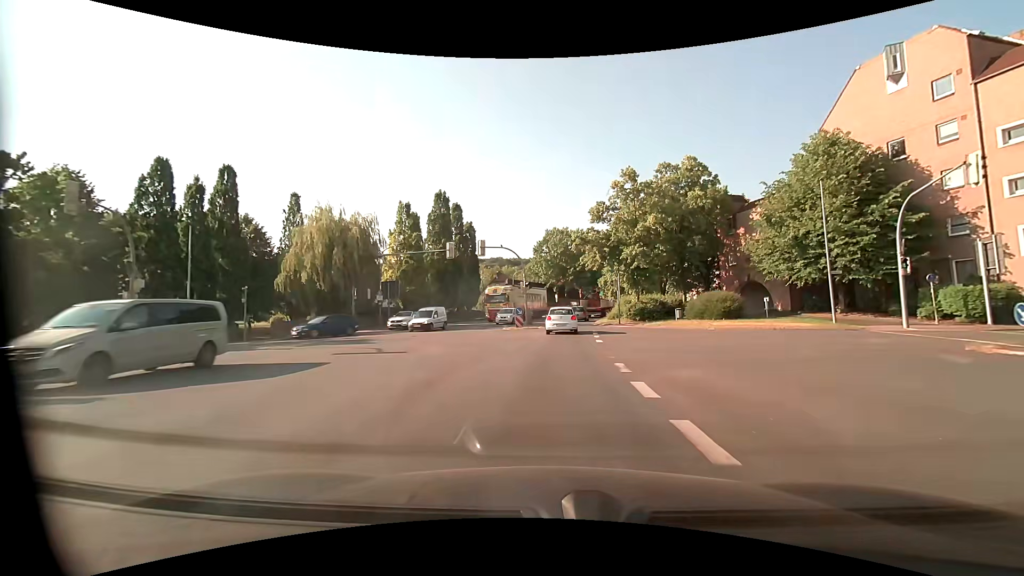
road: primary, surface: asphalt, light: Day
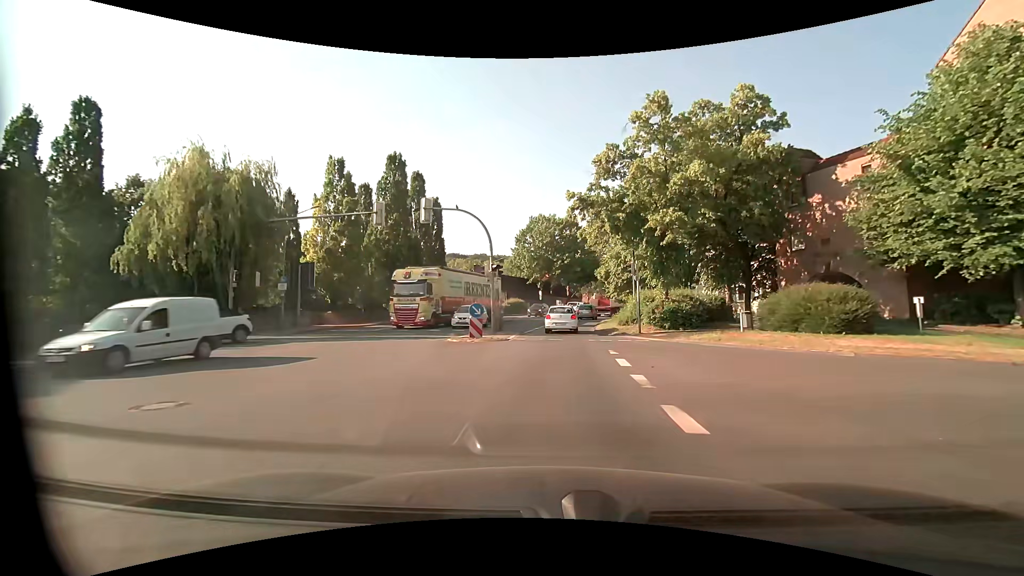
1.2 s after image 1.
(+0.3, +14.4) m; +2°
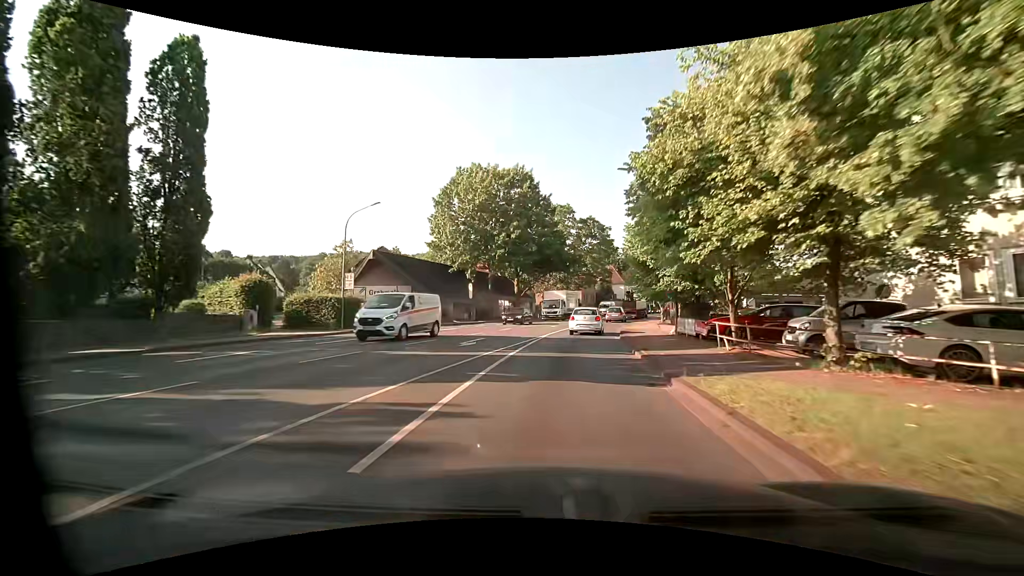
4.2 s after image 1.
(+1.5, +35.7) m; +6°
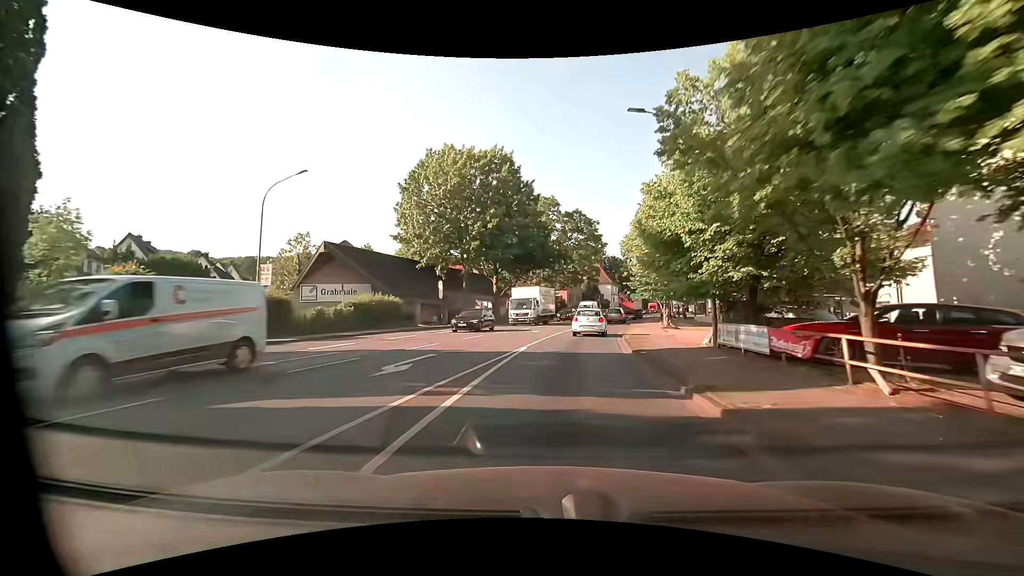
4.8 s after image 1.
(+0.1, +7.2) m; +3°
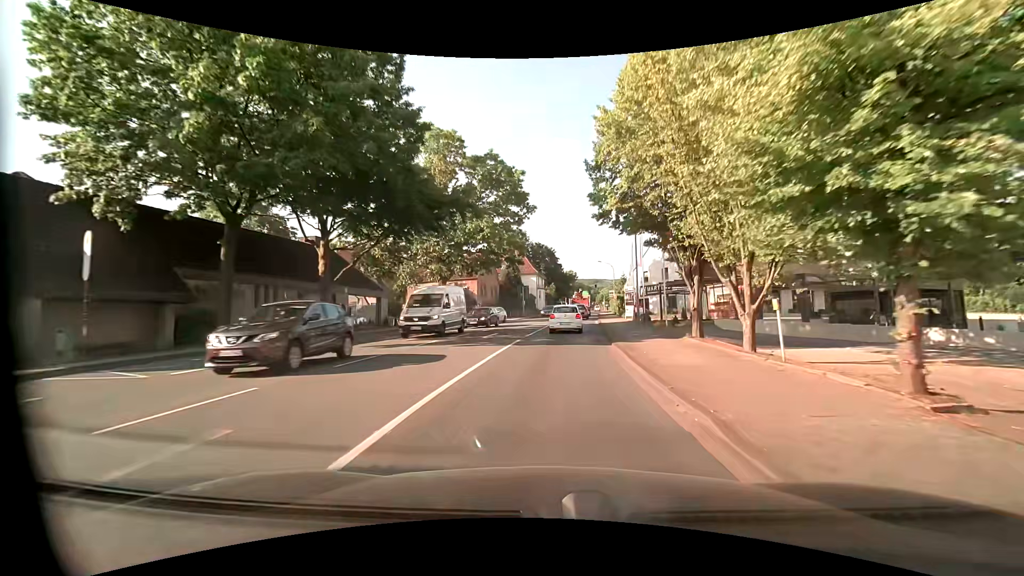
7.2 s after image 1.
(+1.8, +28.5) m; +8°
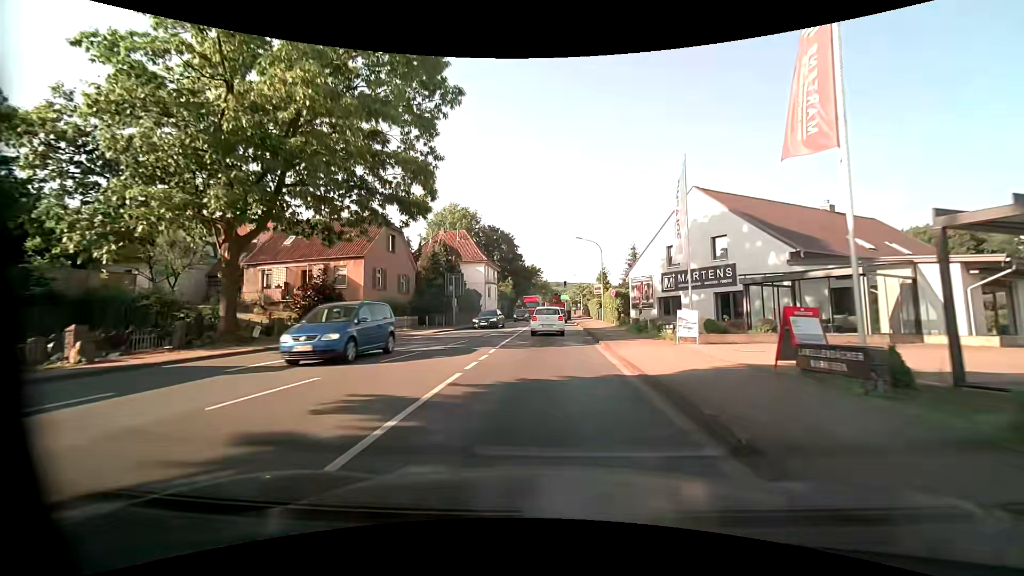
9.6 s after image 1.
(+1.3, +28.5) m; +5°
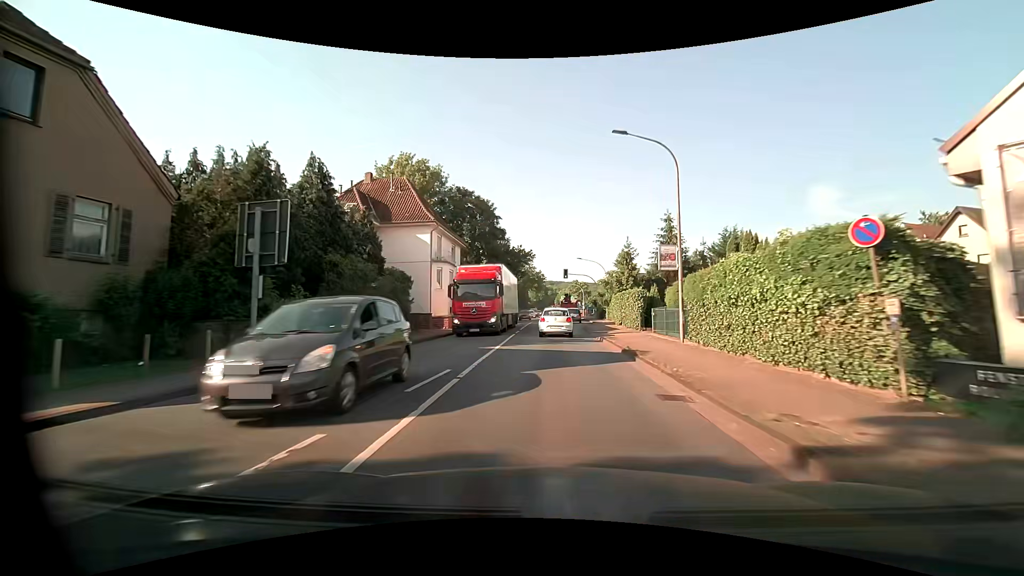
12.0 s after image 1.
(-0.1, +28.2) m; 0°
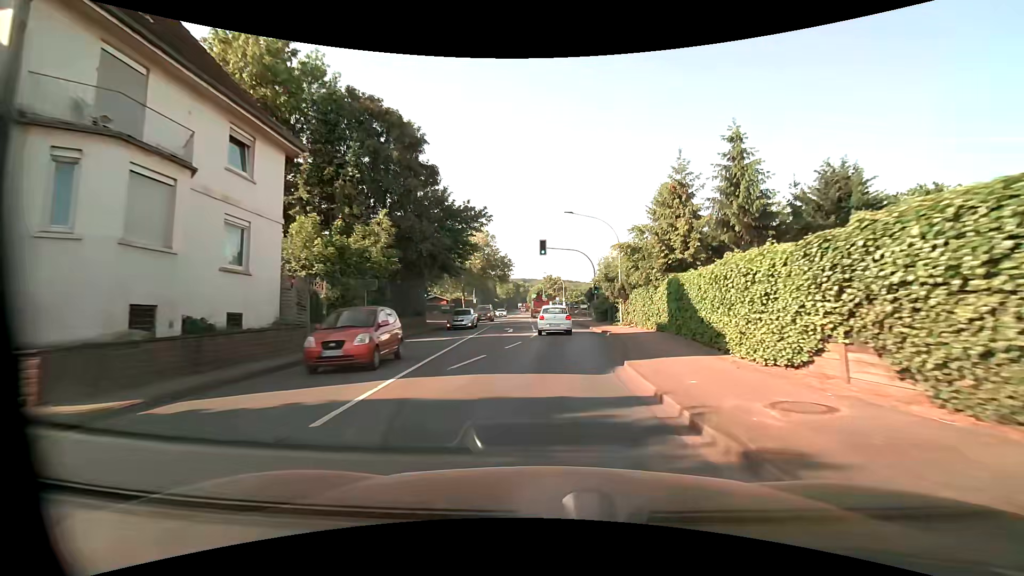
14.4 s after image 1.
(+0.4, +28.2) m; +3°
(0, +10) (+1, +20) (+1, +30) (+1, +40) (+1, +50) (+4, +59) (+11, +66) (+20, +70) (+29, +74) (+39, +78) m
